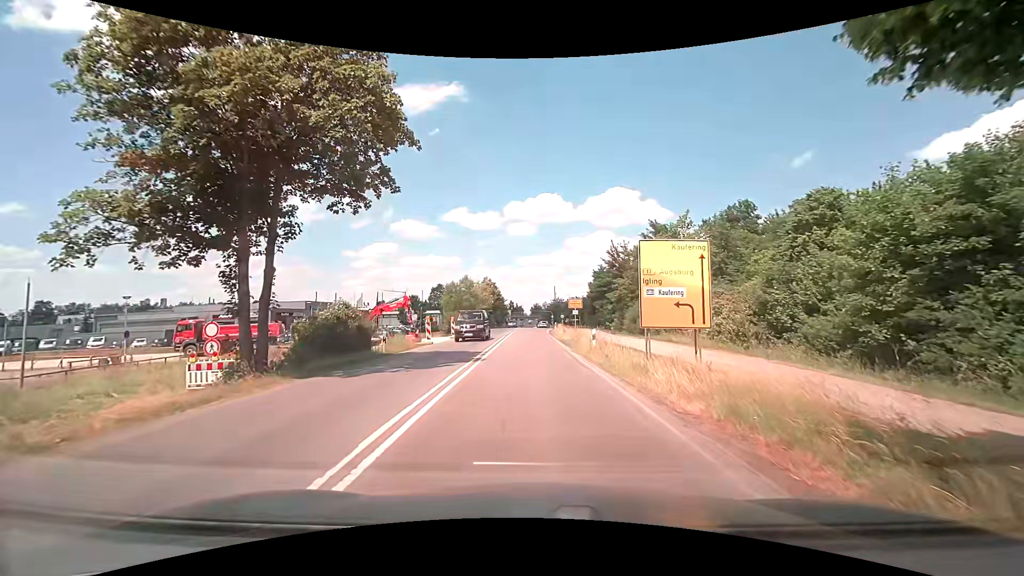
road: secondary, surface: asphalt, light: Day
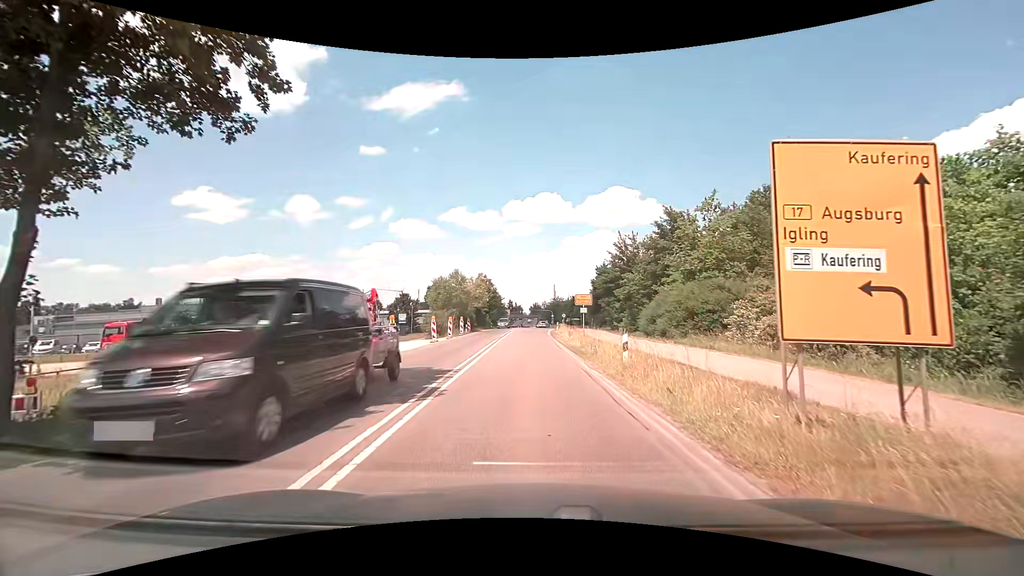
(+0.1, +7.1) m; +2°
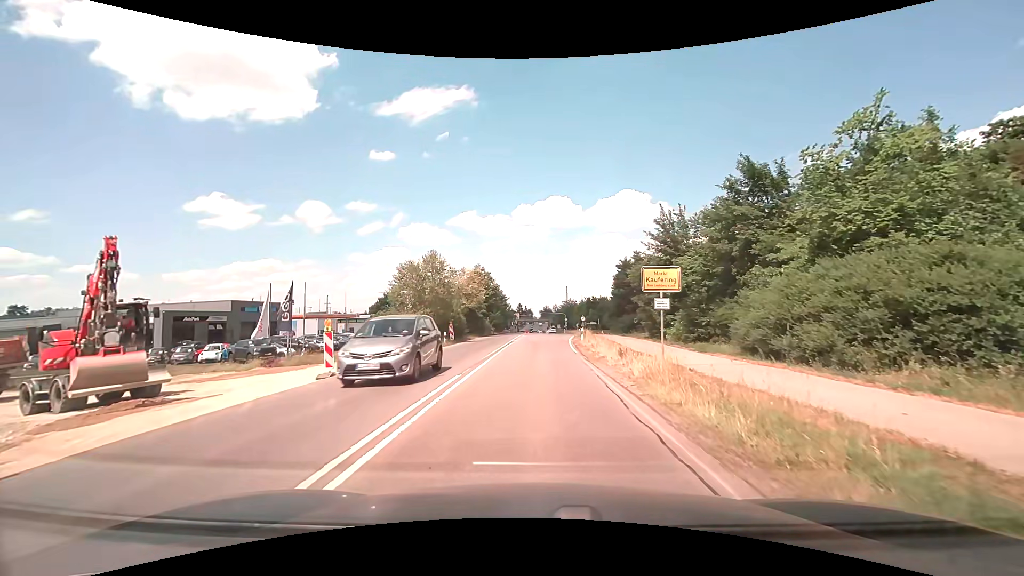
(-0.4, +17.9) m; -2°
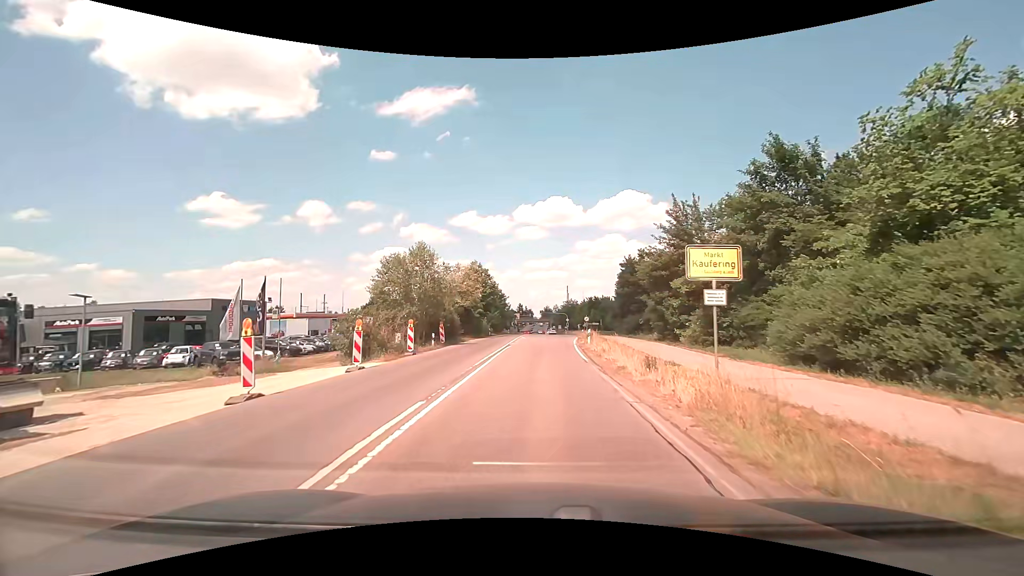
(0.0, +4.2) m; 0°
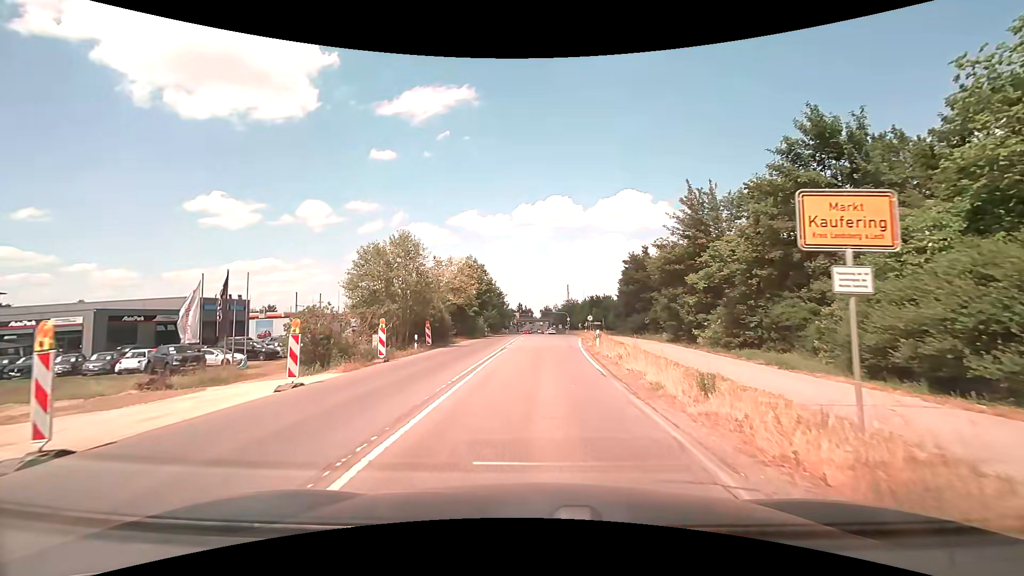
(0.0, +4.4) m; 0°
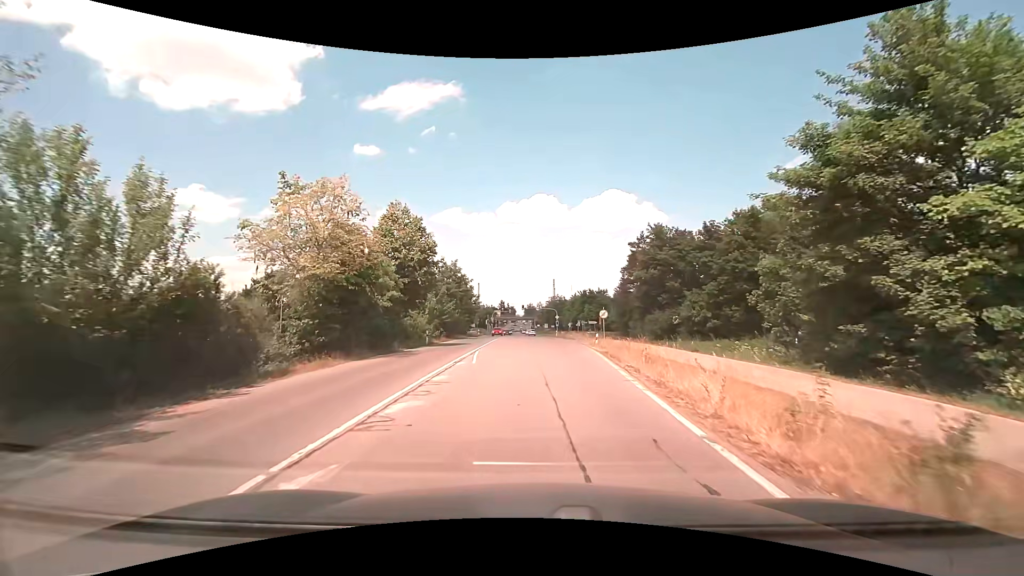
(+0.3, +25.3) m; +2°
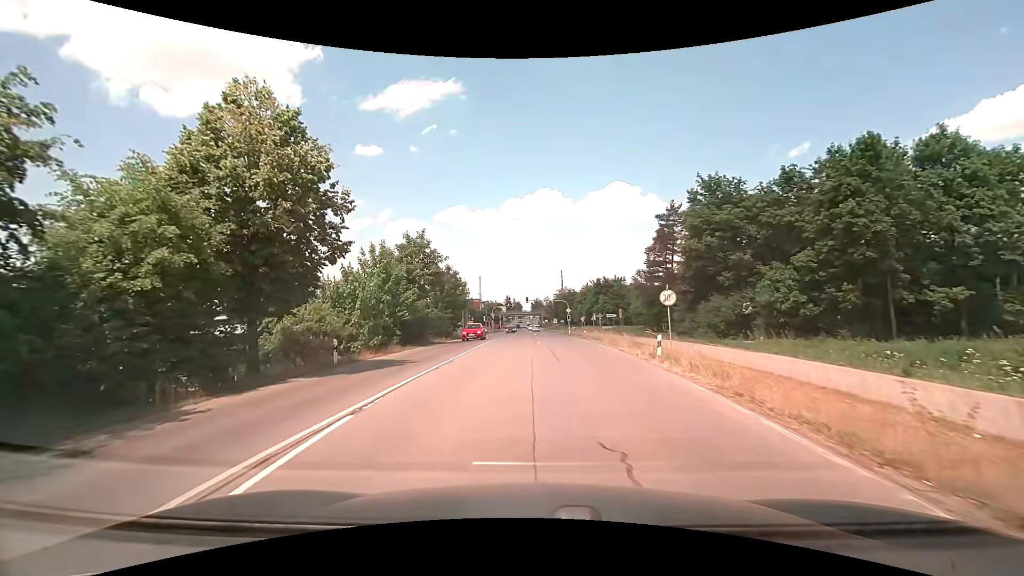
(+0.1, +16.9) m; -1°
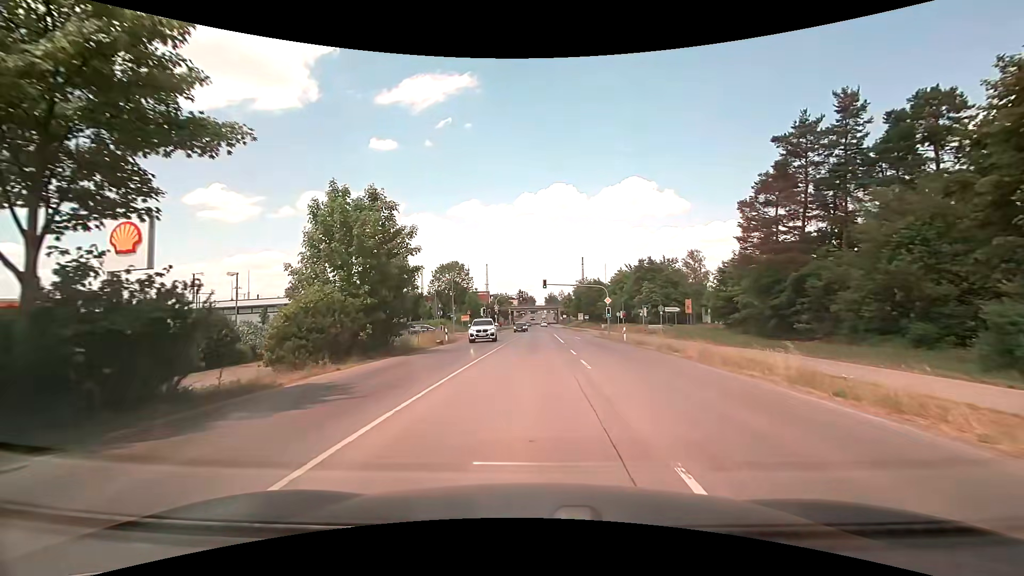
(-0.9, +28.7) m; -2°
